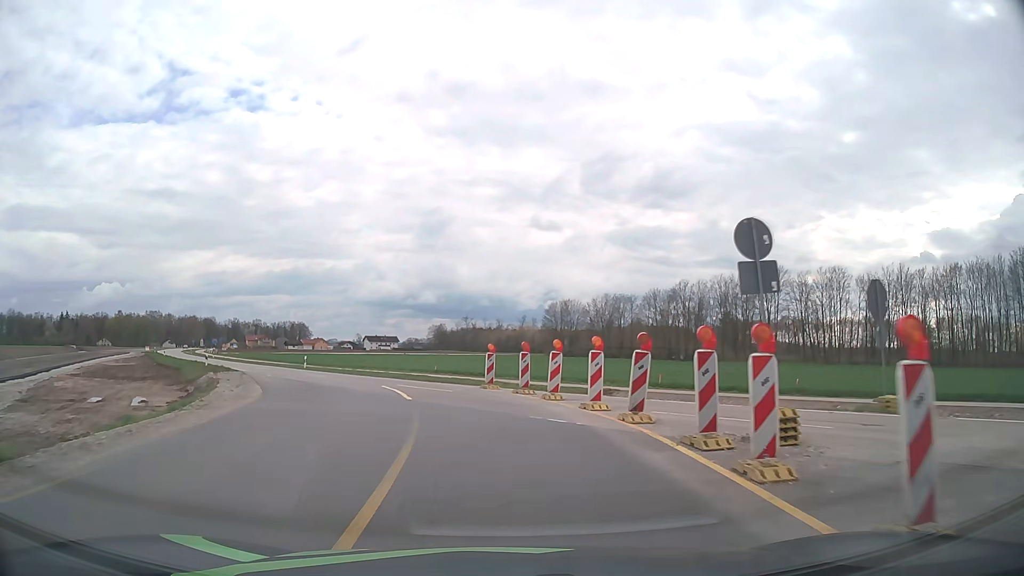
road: tertiary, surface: asphalt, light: Day
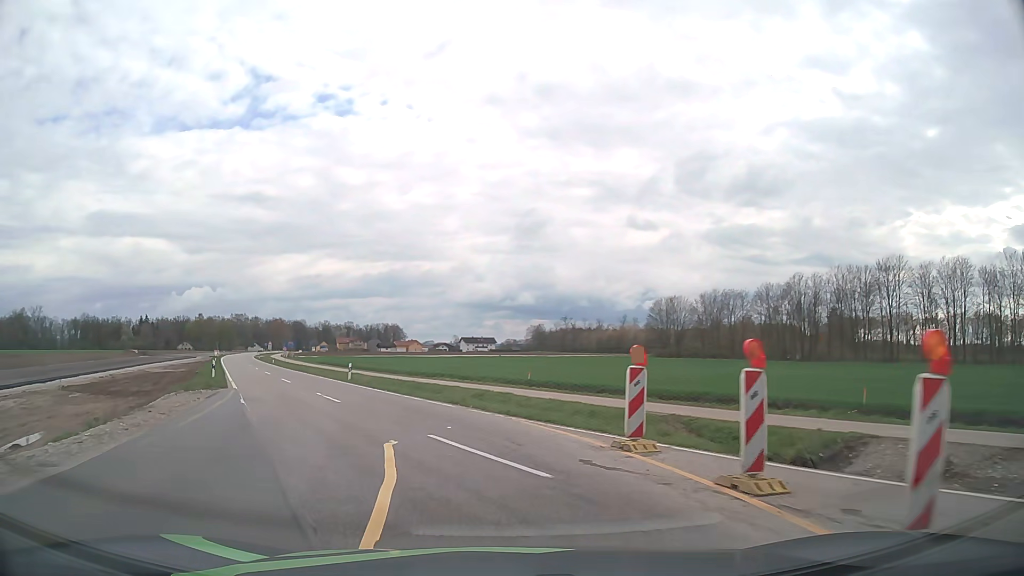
(-0.7, +13.0) m; -8°
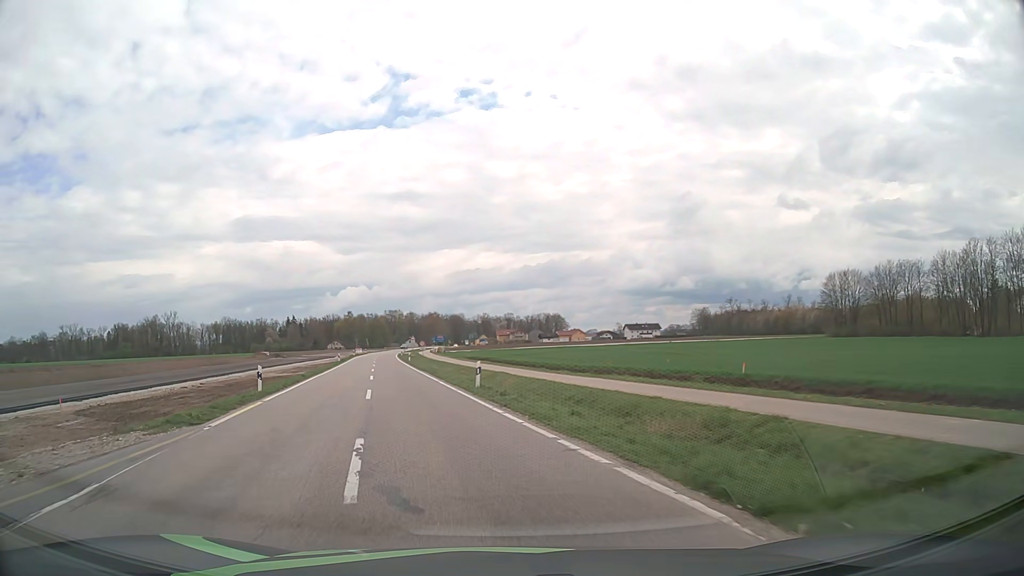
(-1.5, +13.2) m; -14°
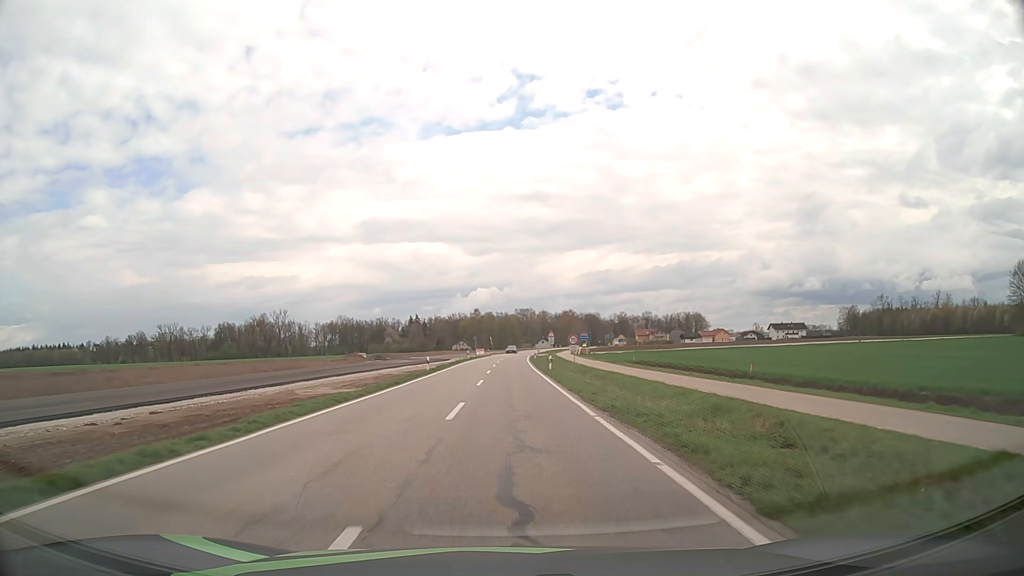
(-4.8, +29.8) m; -12°
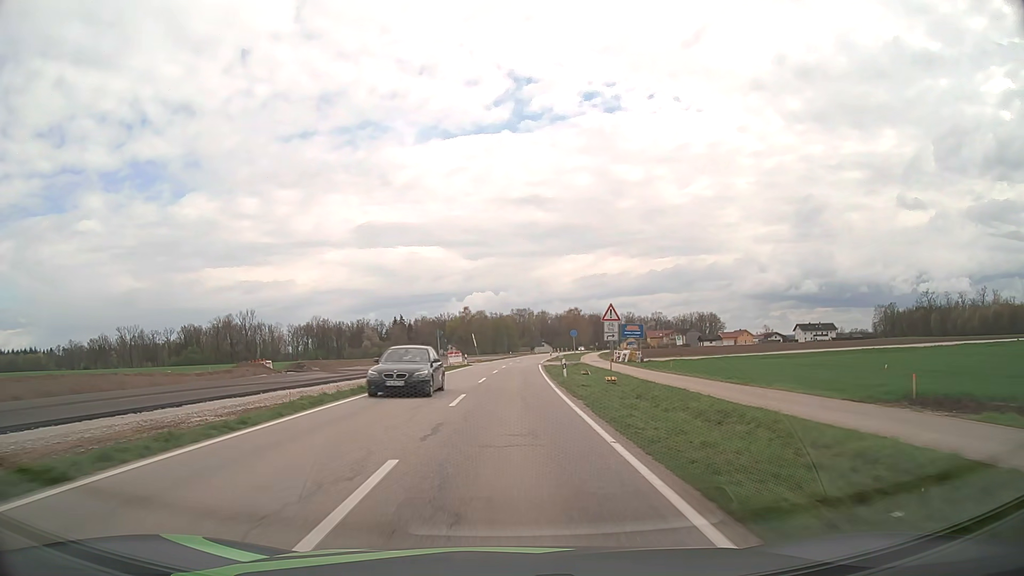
(+0.3, +46.5) m; 0°
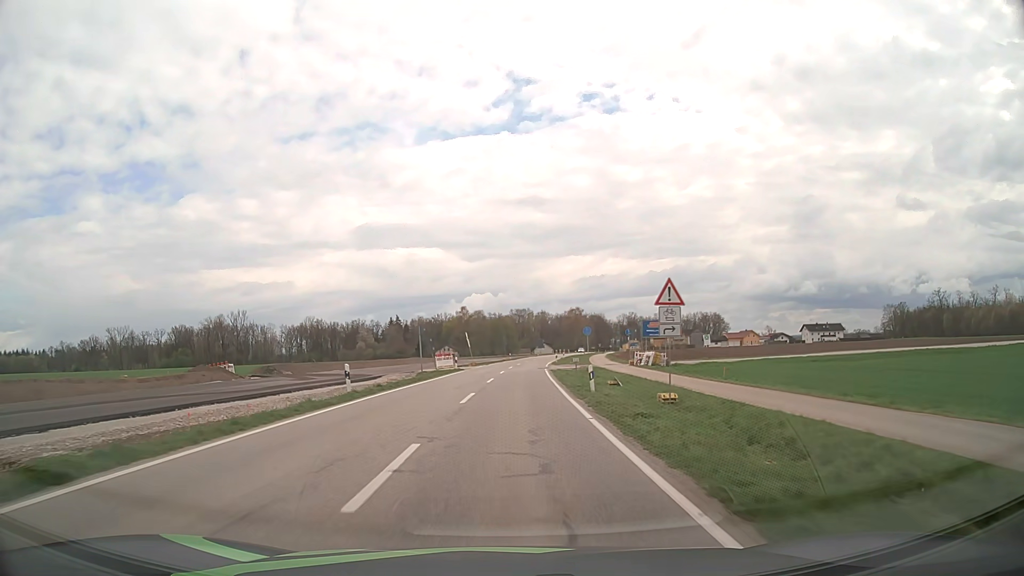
(0.0, +10.5) m; 0°
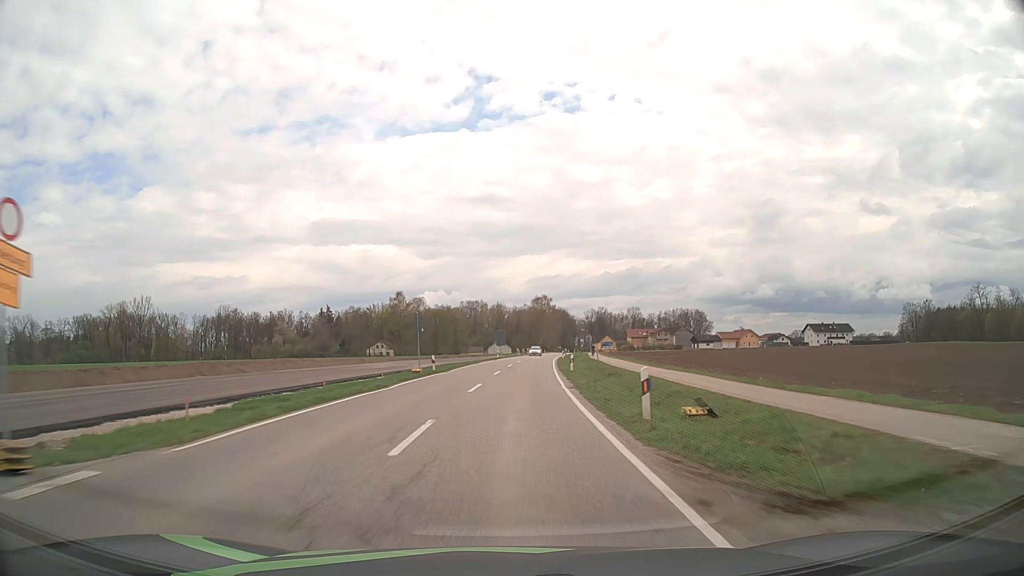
(+1.7, +56.8) m; +4°
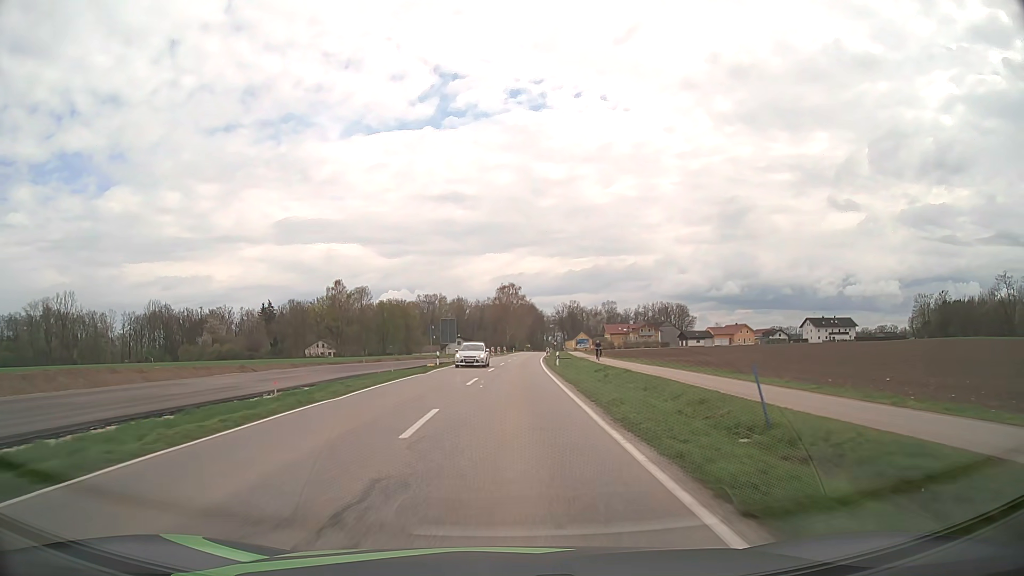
(+1.0, +34.7) m; +3°
(0, +10) (0, +20) (0, +30) (+1, +40) (+1, +50) (+2, +60) (+2, +70) (+3, +80) (+3, +90) (+4, +100) m
